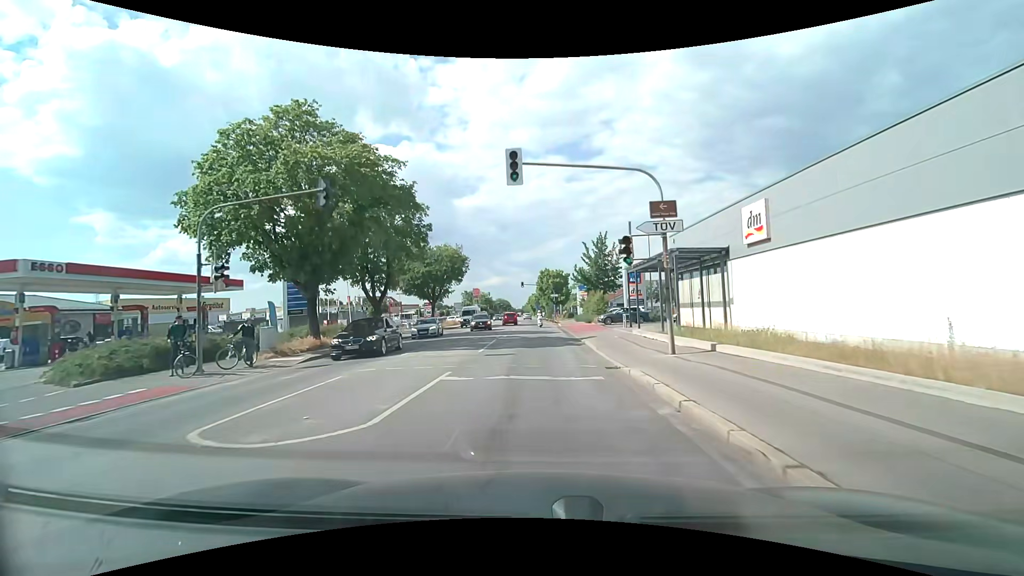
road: secondary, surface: asphalt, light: Day
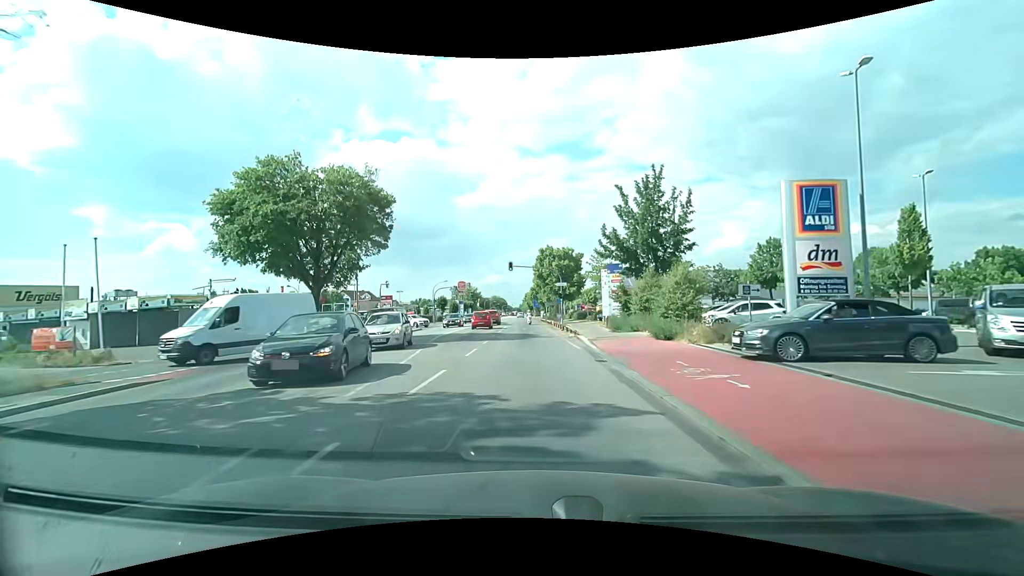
(+0.3, +31.5) m; 0°
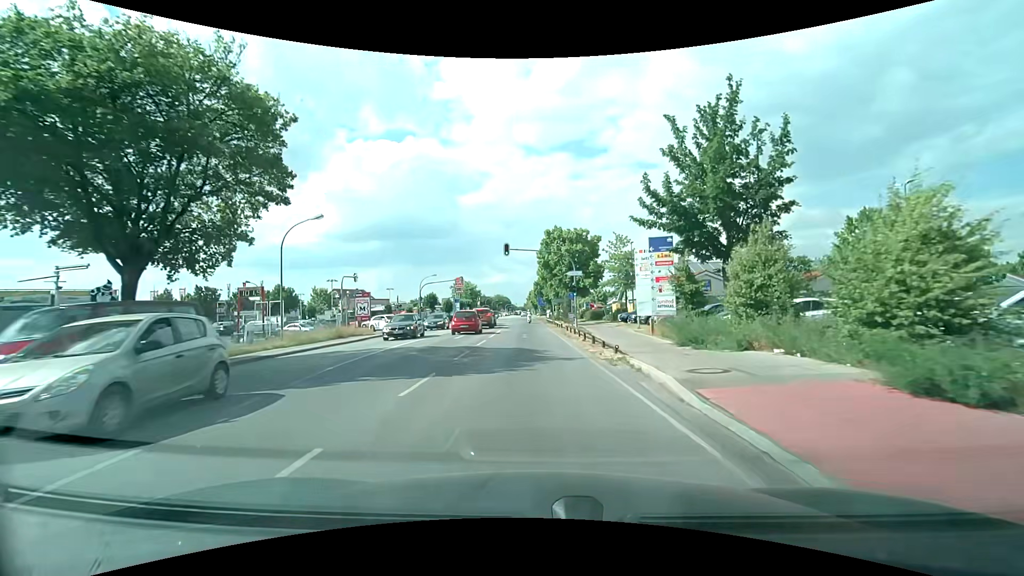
(0.0, +13.6) m; 0°
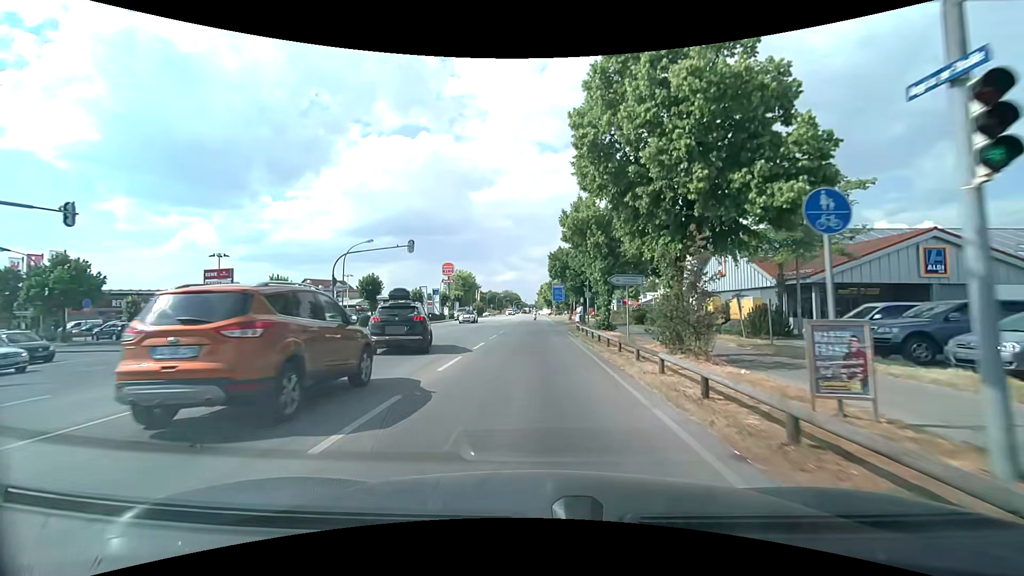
(-0.6, +35.1) m; -1°
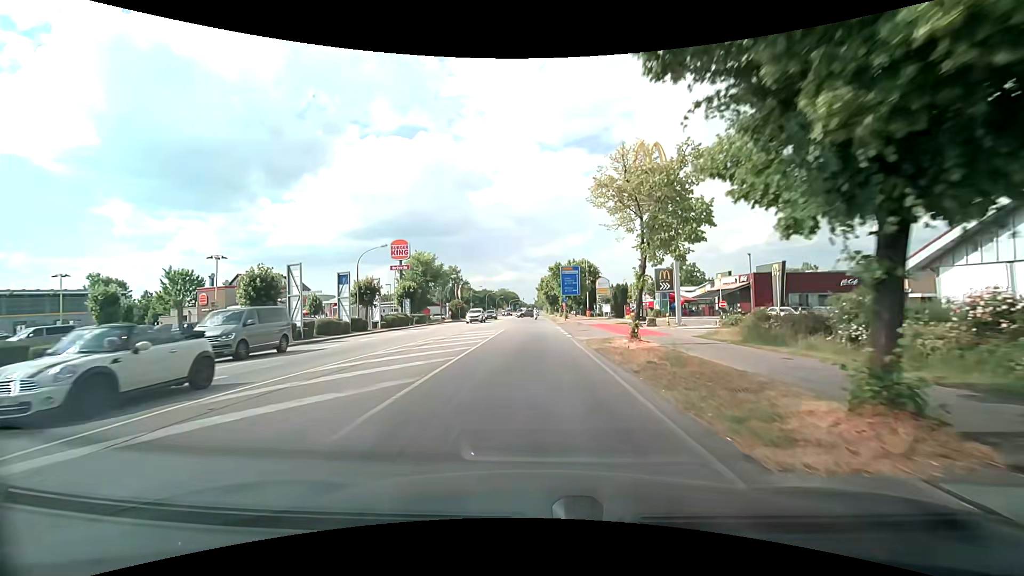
(-0.1, +36.7) m; +1°
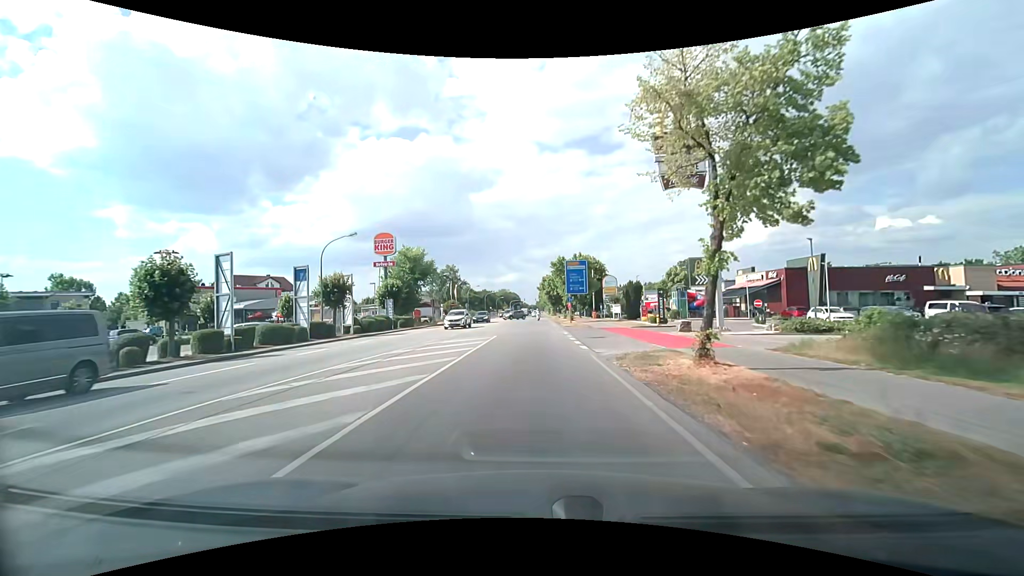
(-0.1, +7.5) m; -2°
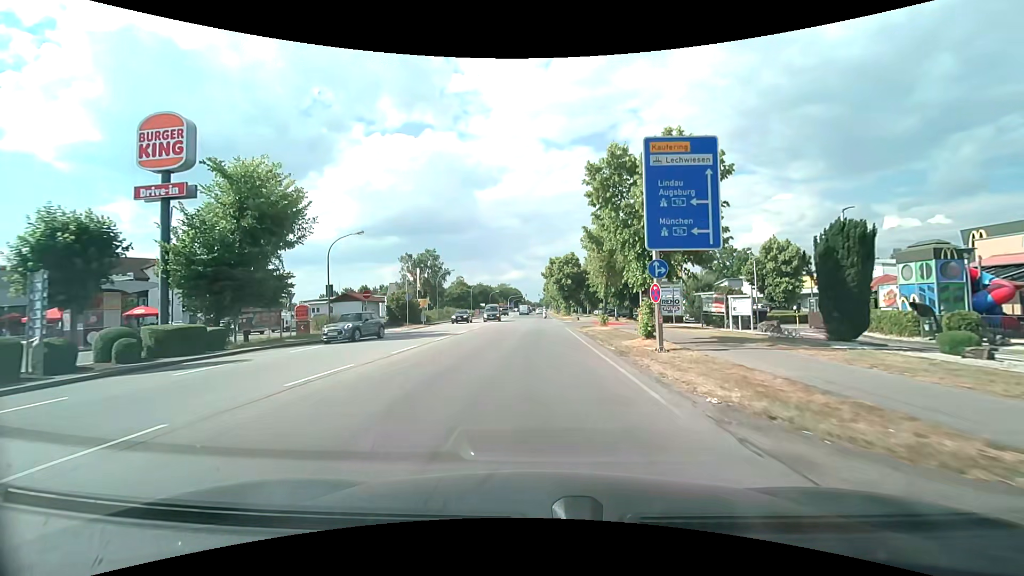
(+0.4, +37.2) m; 0°
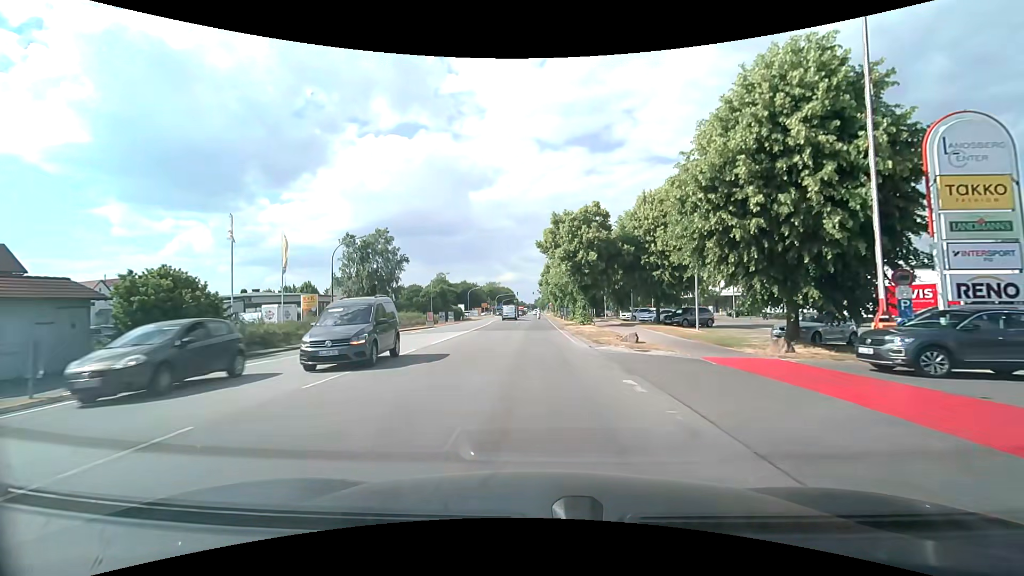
(+0.2, +35.7) m; +1°
(0, +10) (0, +20) (0, +30) (0, +40) (0, +50) (0, +60) (0, +70) (0, +80) (0, +90) (-1, +100) m
